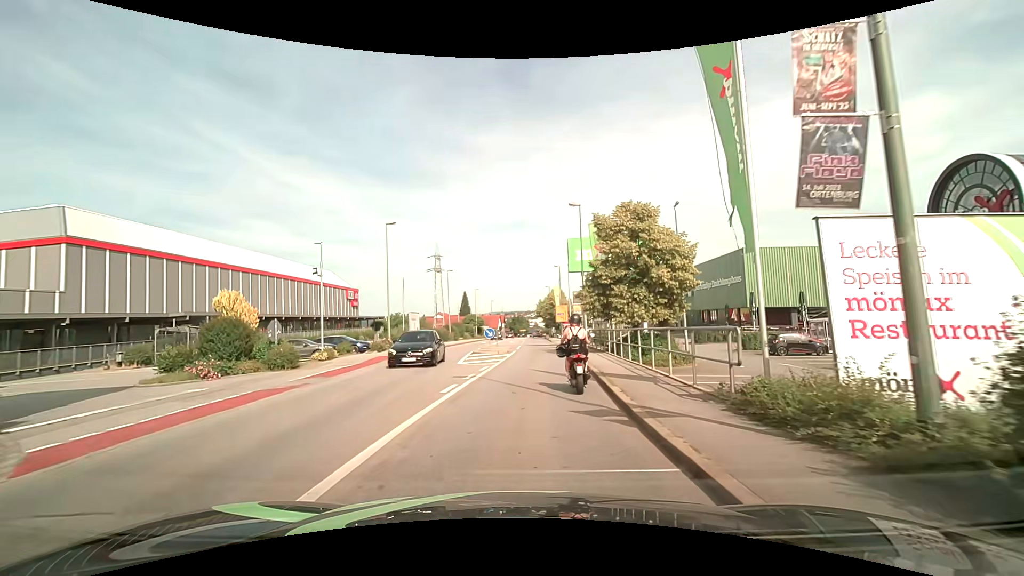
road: tertiary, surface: asphalt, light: Day
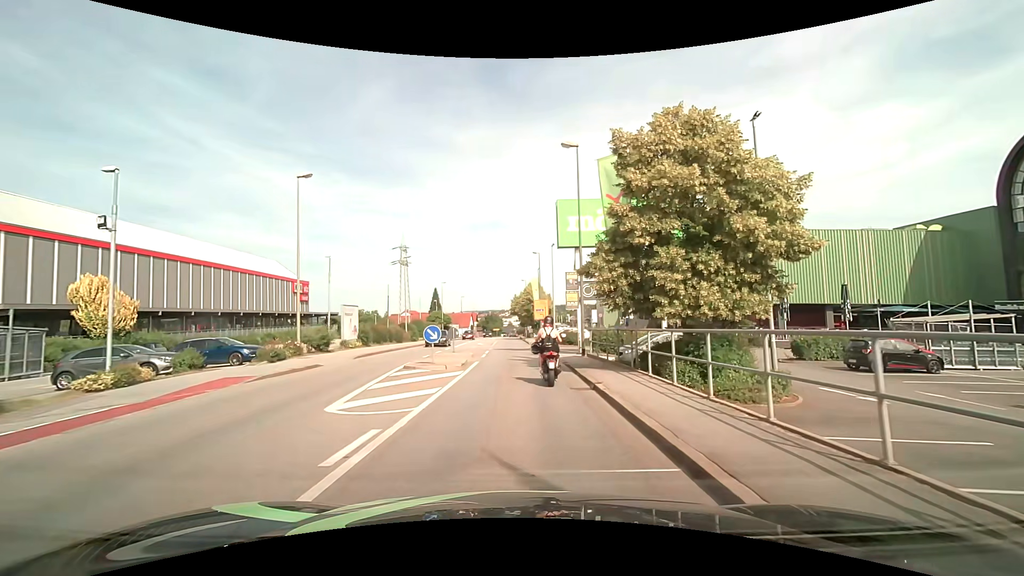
(+0.4, +11.5) m; +3°
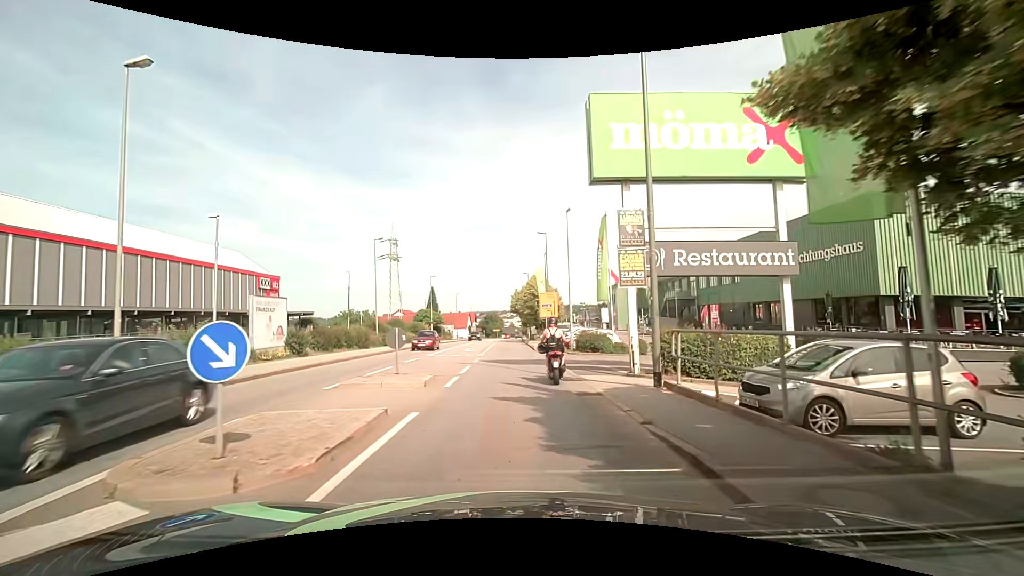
(0.0, +12.4) m; 0°
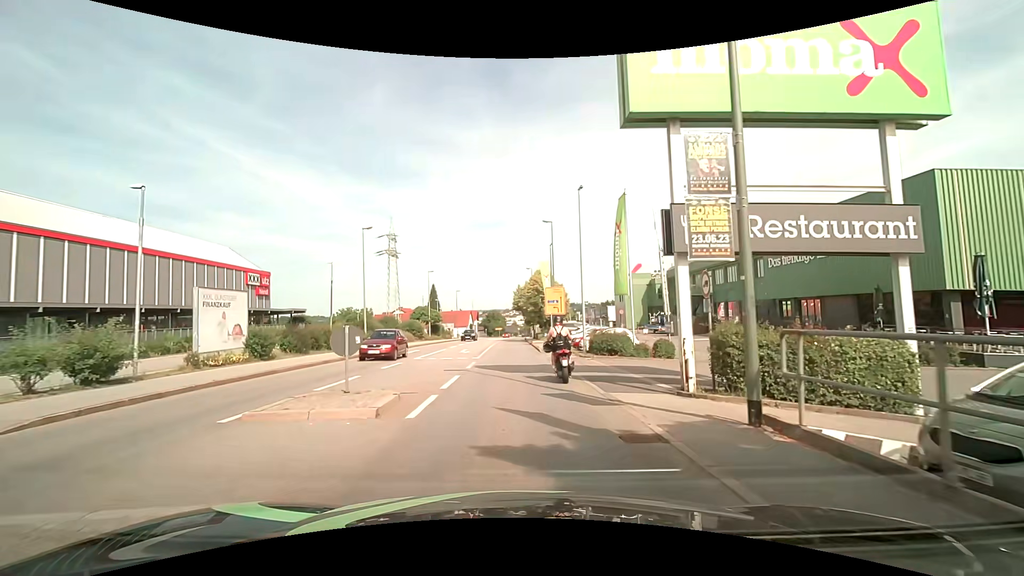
(0.0, +4.3) m; 0°
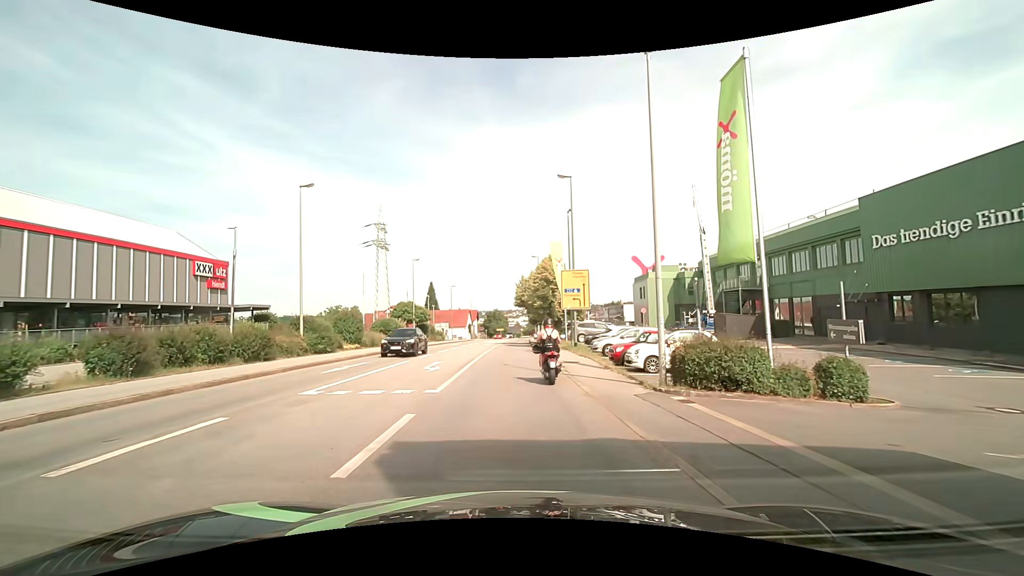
(0.0, +12.5) m; 0°
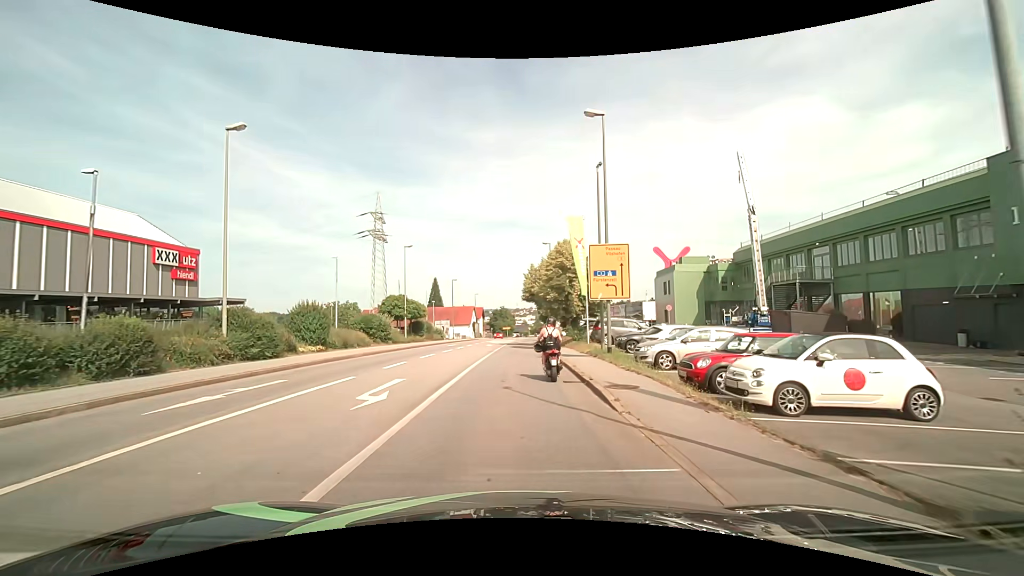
(-0.1, +8.2) m; -1°
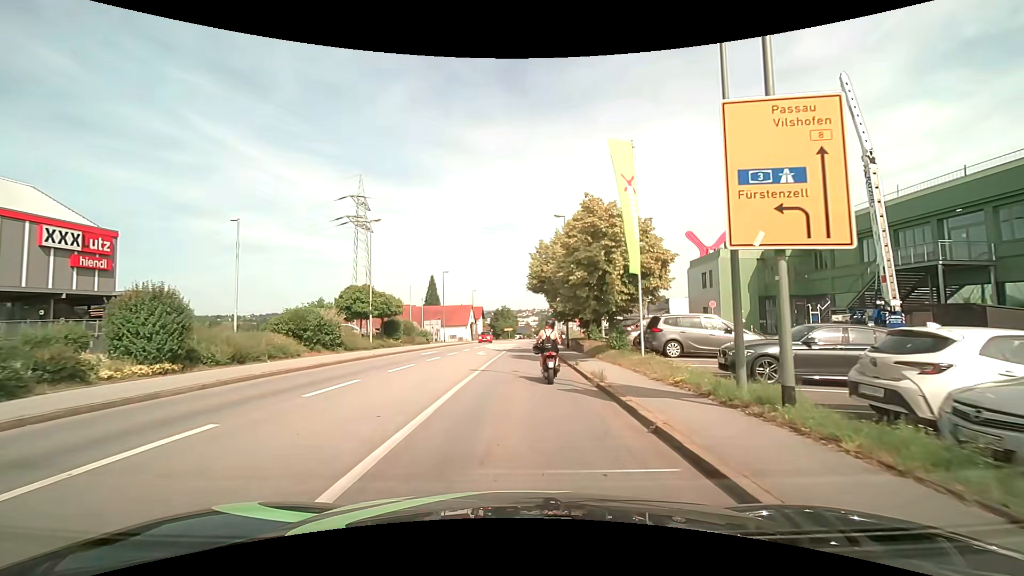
(0.0, +12.9) m; 0°
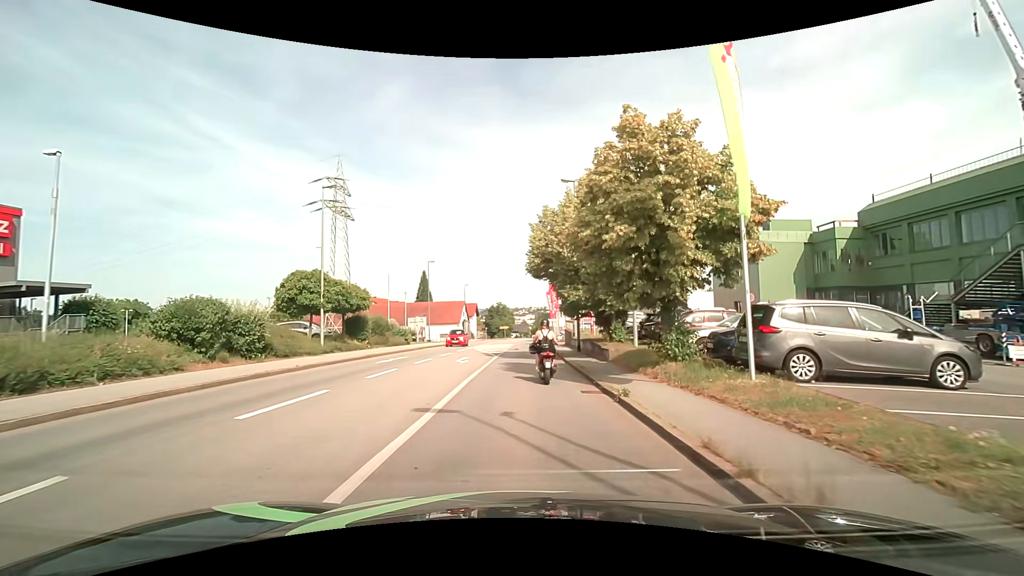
(0.0, +8.7) m; 0°
(0, +10) (0, +20) (0, +30) (+1, +40) (+1, +50) (+2, +60) (+2, +70) (+2, +80) (+3, +90) (+4, +100) m
